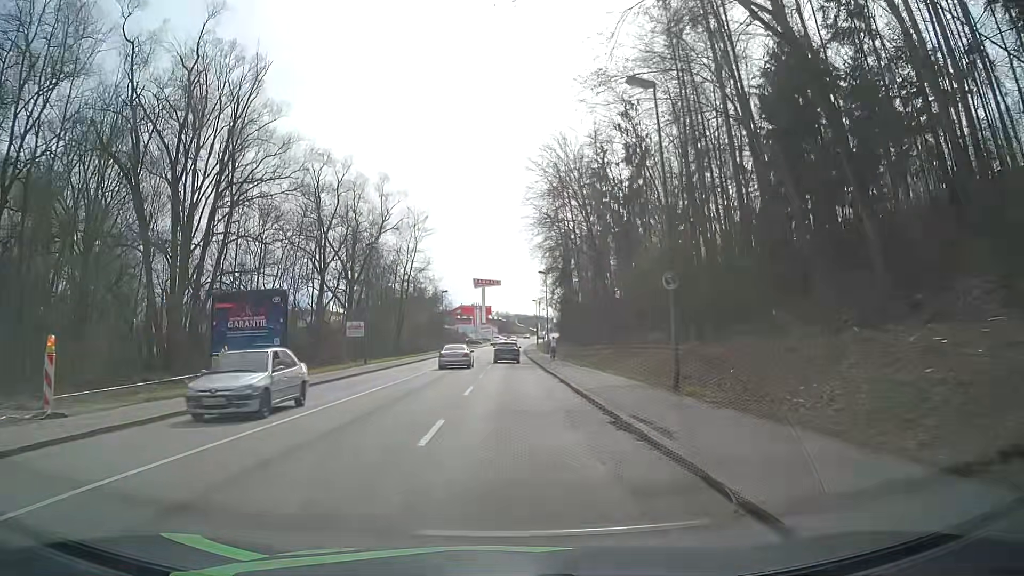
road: tertiary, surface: asphalt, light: Day
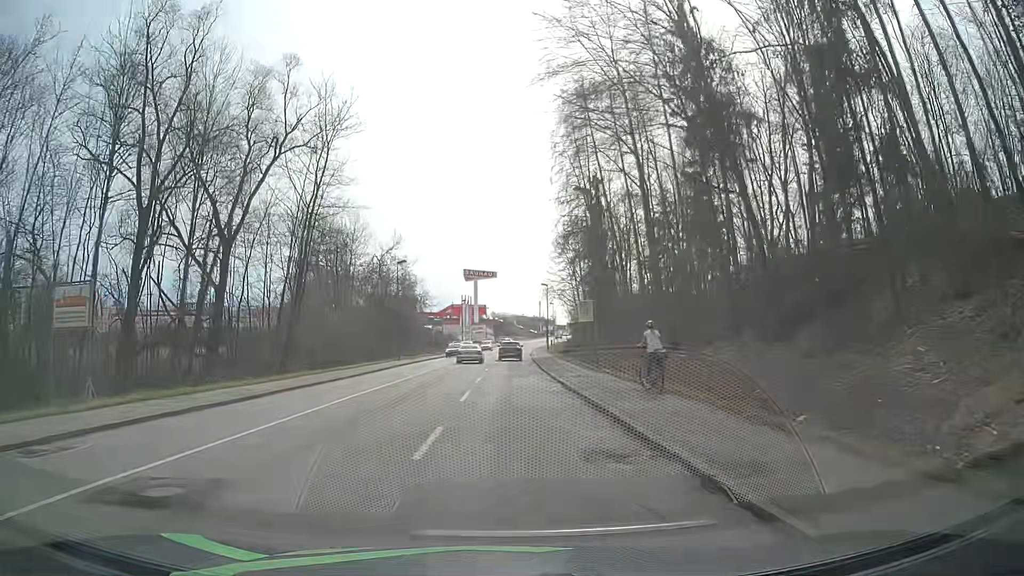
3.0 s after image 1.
(-0.2, +37.2) m; 0°
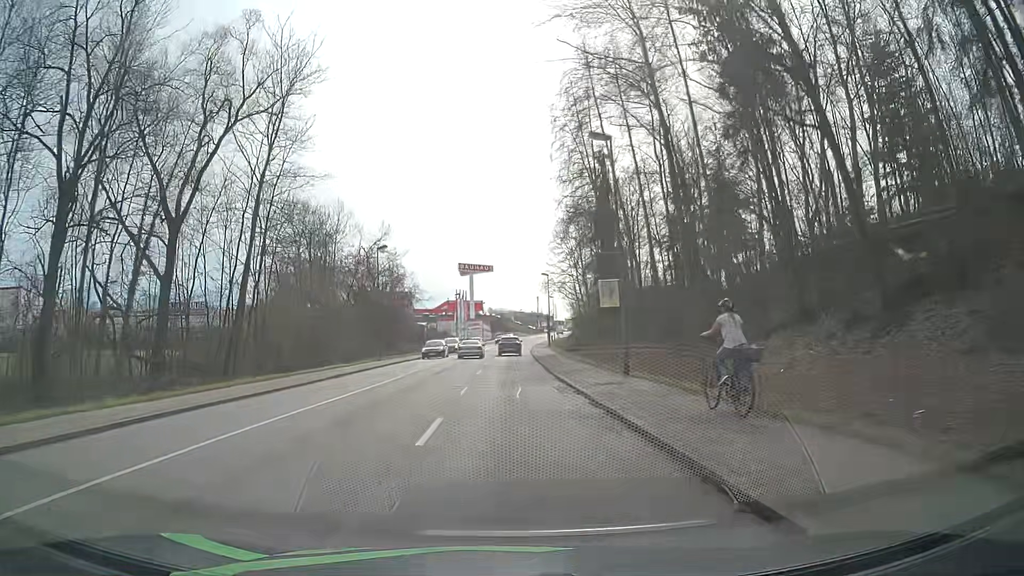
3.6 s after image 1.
(0.0, +7.5) m; +1°
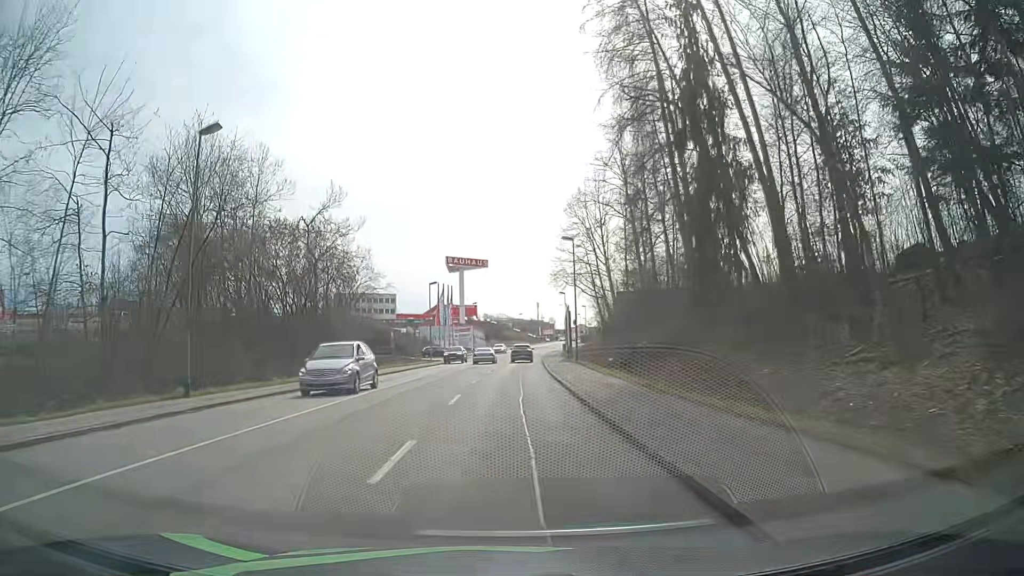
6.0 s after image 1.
(-0.2, +30.2) m; 0°
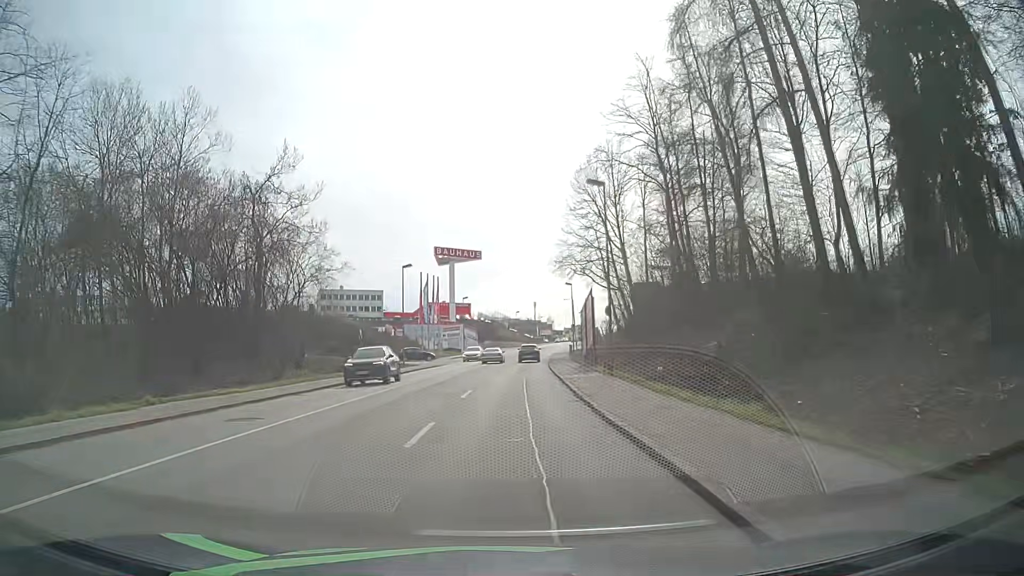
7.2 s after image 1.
(-0.1, +15.5) m; 0°
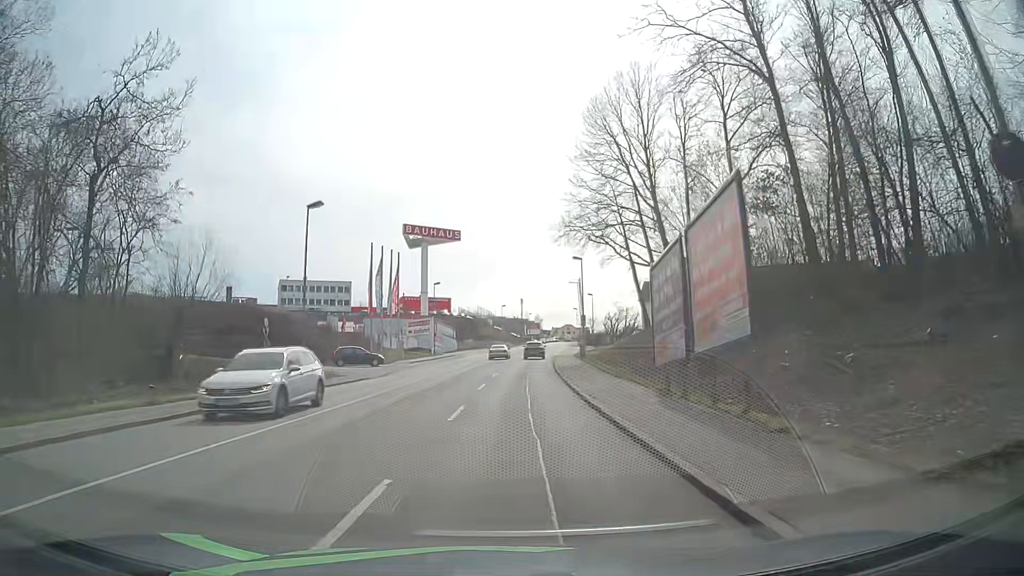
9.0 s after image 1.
(+0.2, +23.3) m; +1°
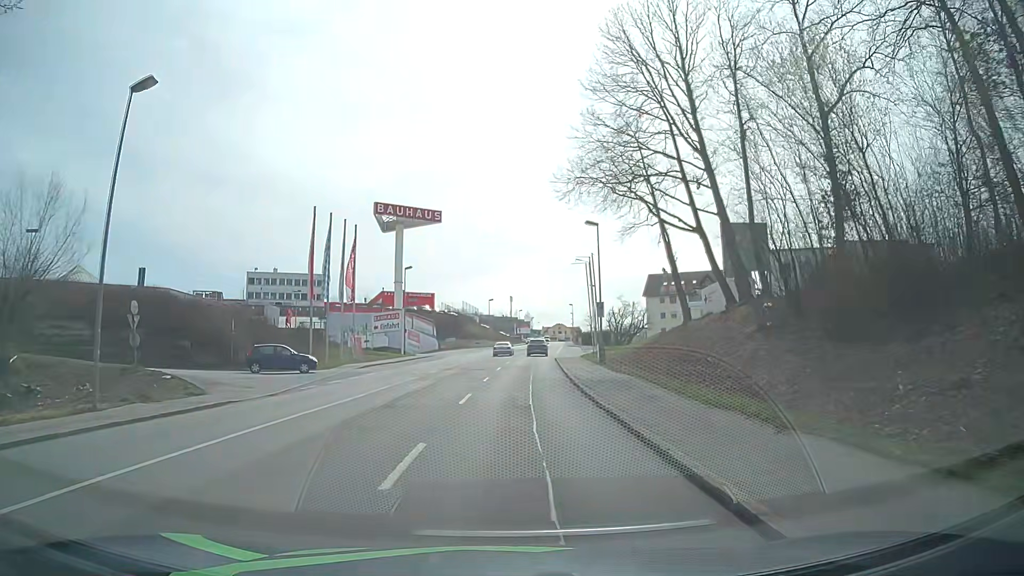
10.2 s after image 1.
(+0.2, +15.6) m; +1°
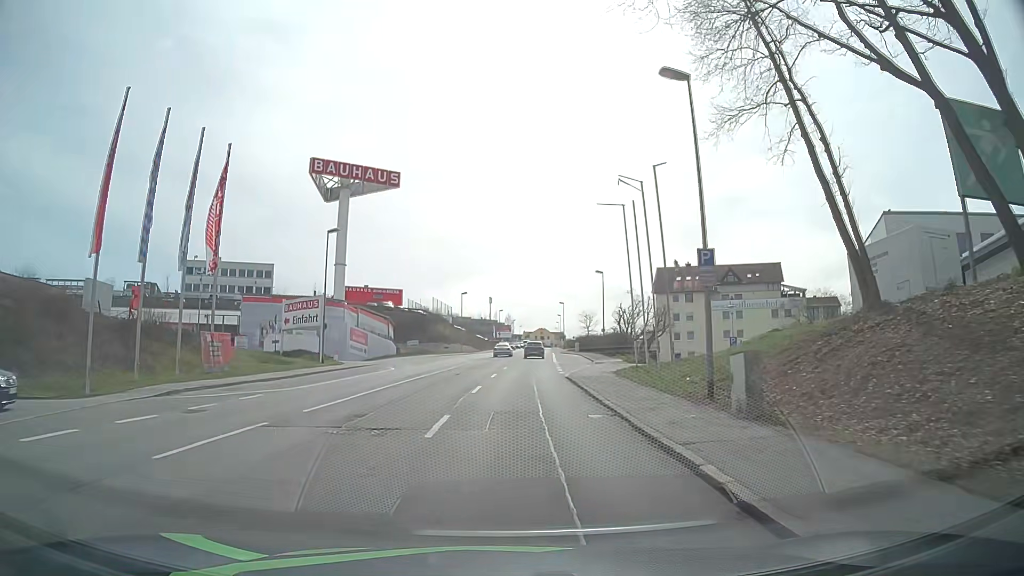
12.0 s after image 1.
(+0.3, +23.5) m; +1°
(0, +10) (0, +20) (+1, +30) (+2, +40) (+2, +50) (+3, +60) (+4, +70) (+4, +80) (+5, +90) (+6, +100) m
